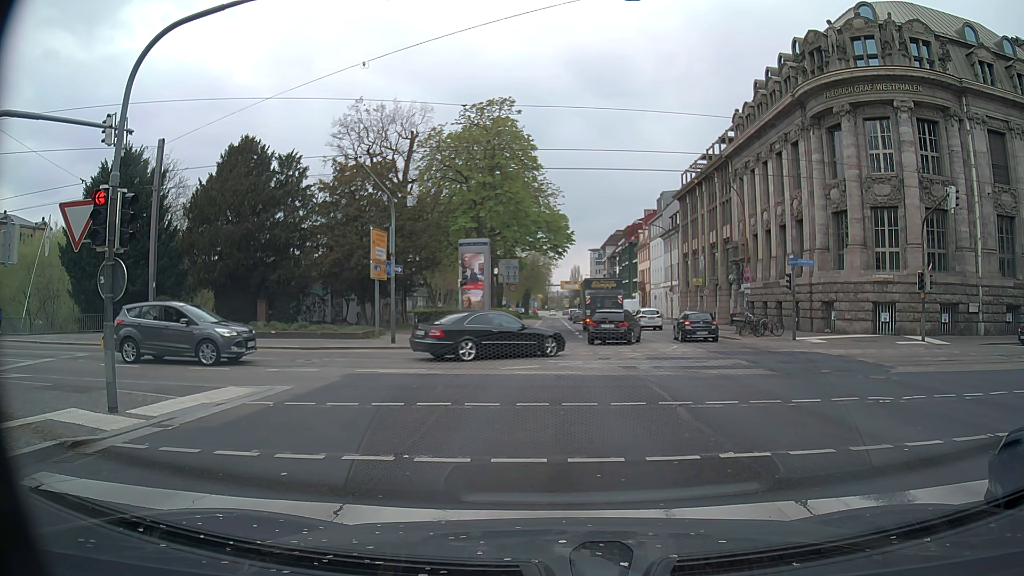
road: primary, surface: asphalt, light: Day
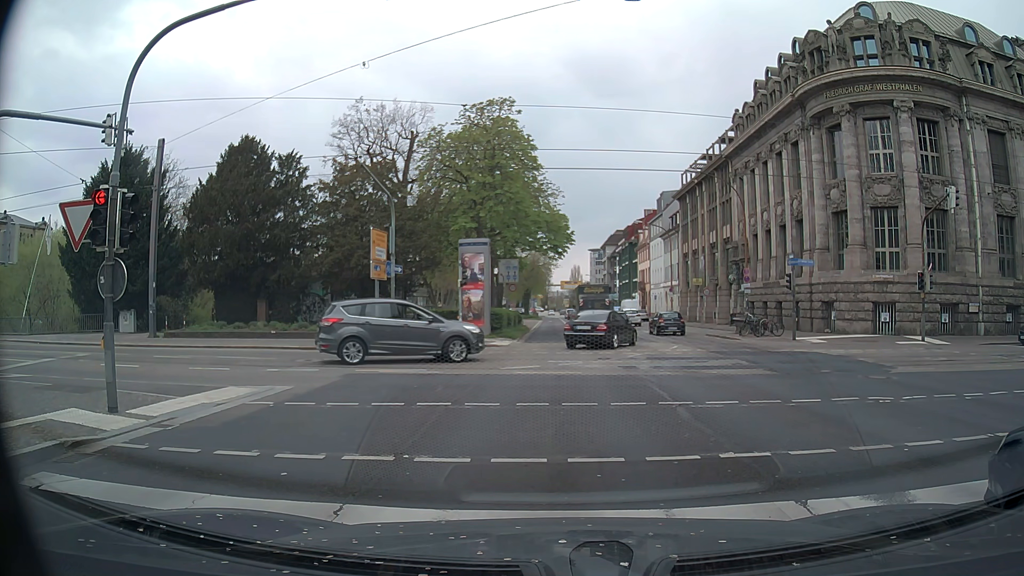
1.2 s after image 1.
(0.0, 0.0) m; 0°
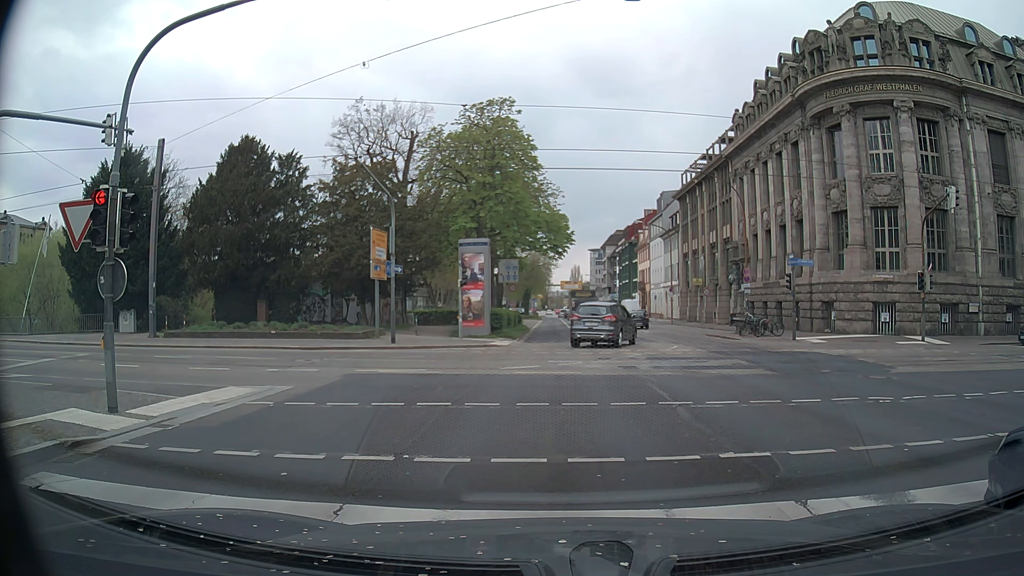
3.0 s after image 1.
(0.0, 0.0) m; 0°
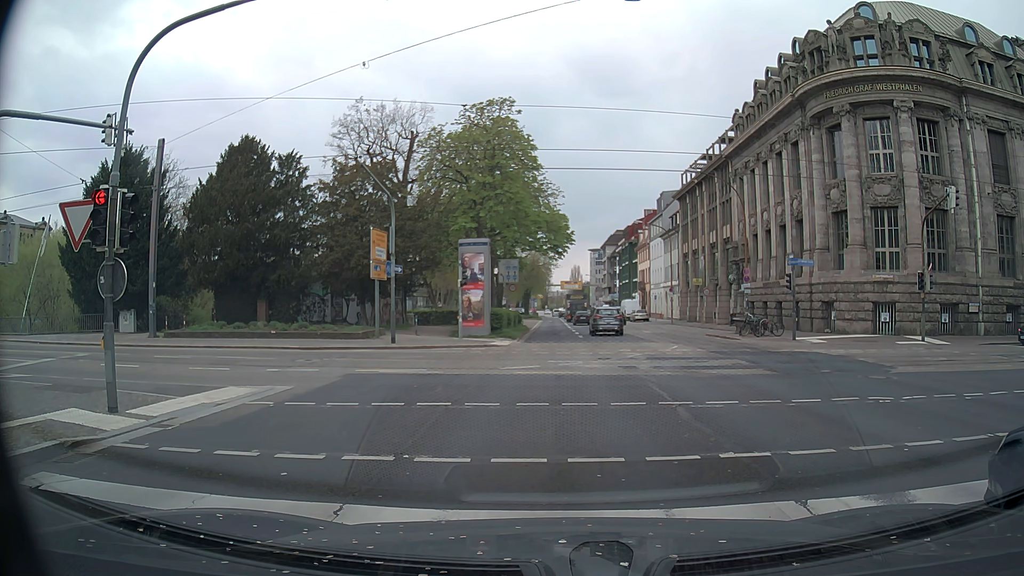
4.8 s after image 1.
(0.0, 0.0) m; 0°
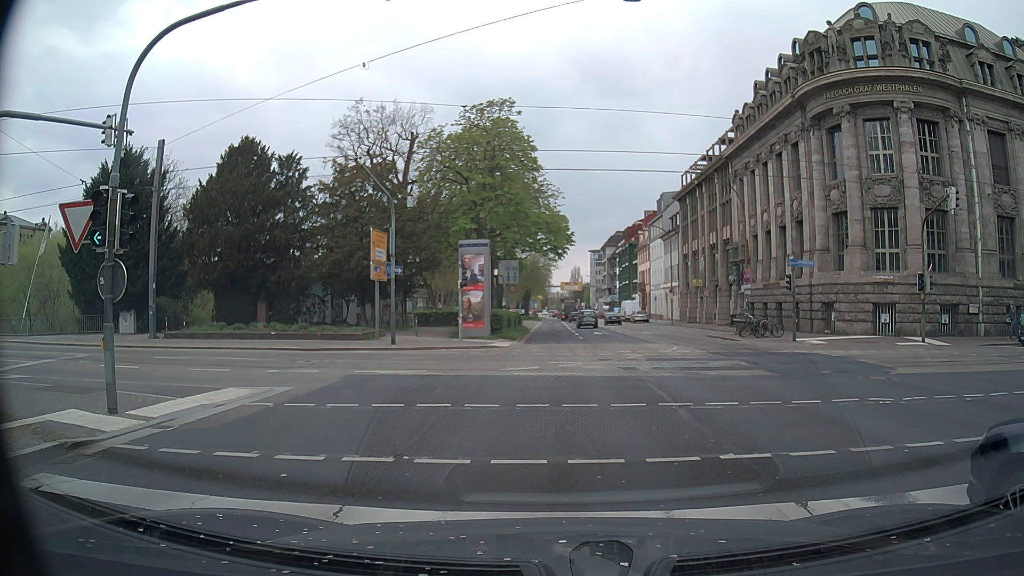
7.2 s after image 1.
(0.0, 0.0) m; 0°
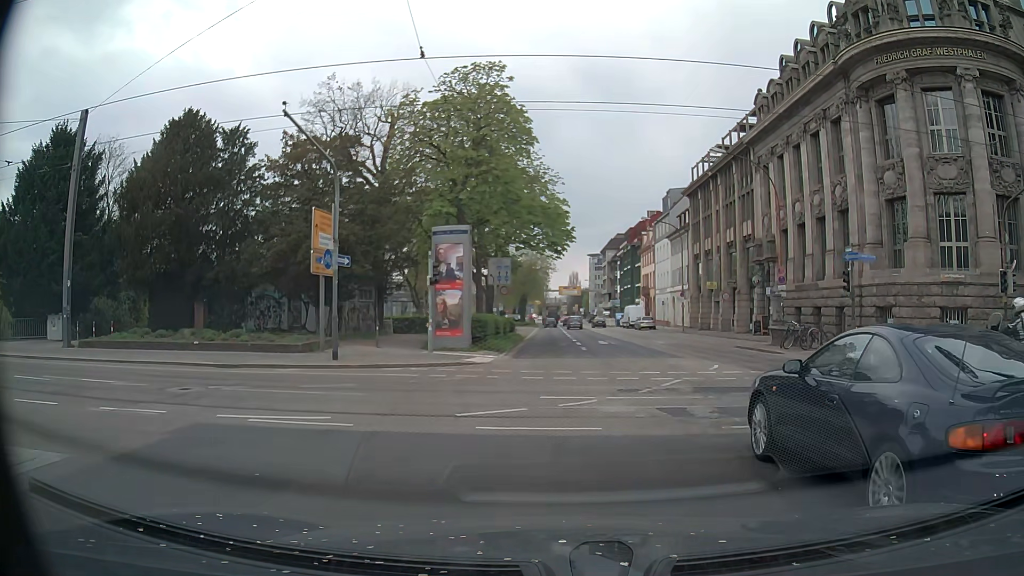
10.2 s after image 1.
(+0.2, +7.0) m; 0°
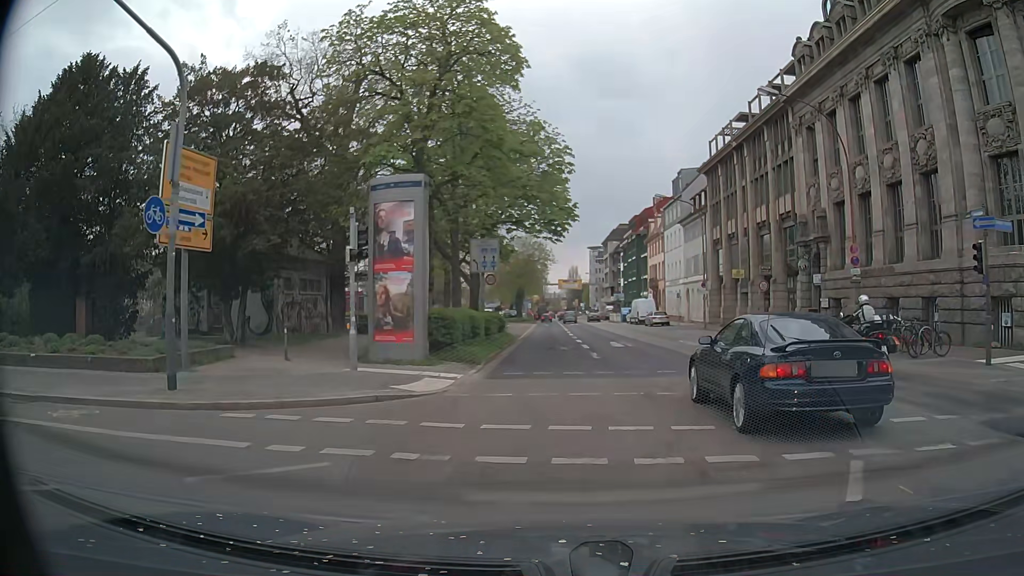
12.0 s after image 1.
(+0.1, +8.8) m; +1°
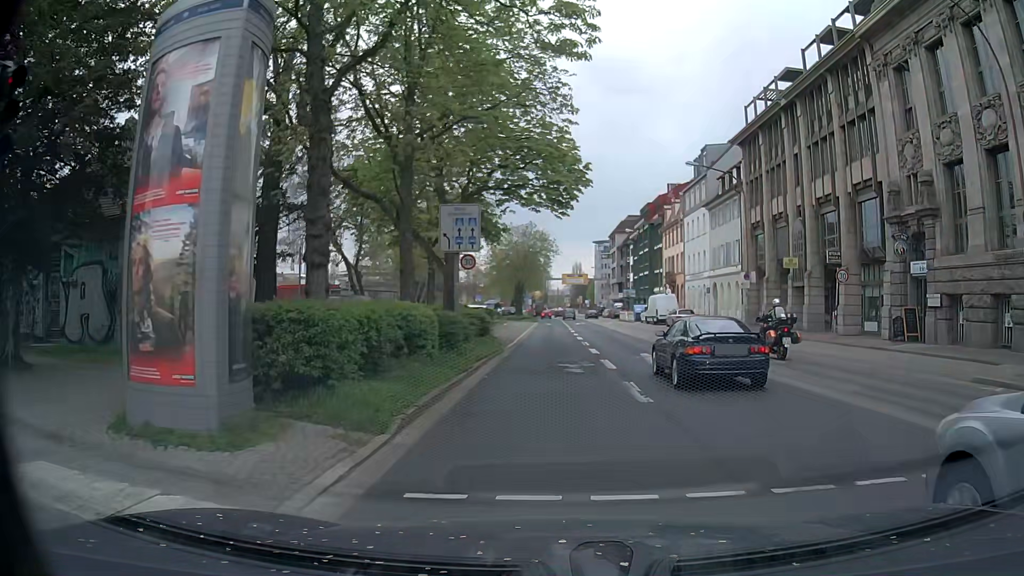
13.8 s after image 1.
(-0.2, +10.6) m; 0°
(0, +10) (-1, +20) (-1, +30) (-1, +40) (-1, +50) (-1, +60) (-1, +70) (-2, +80) (-2, +90) (-2, +100) m
